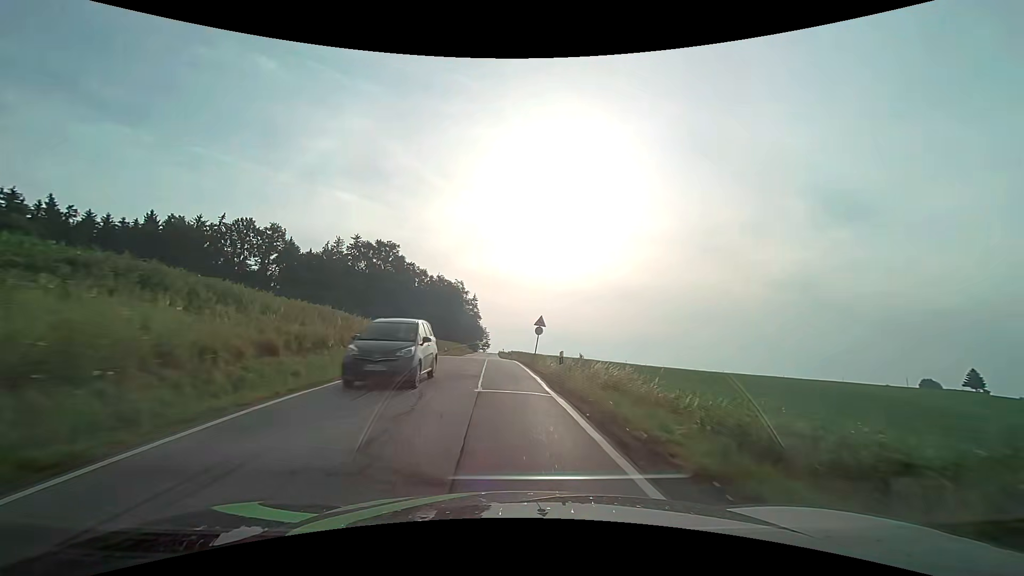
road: secondary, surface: asphalt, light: Day
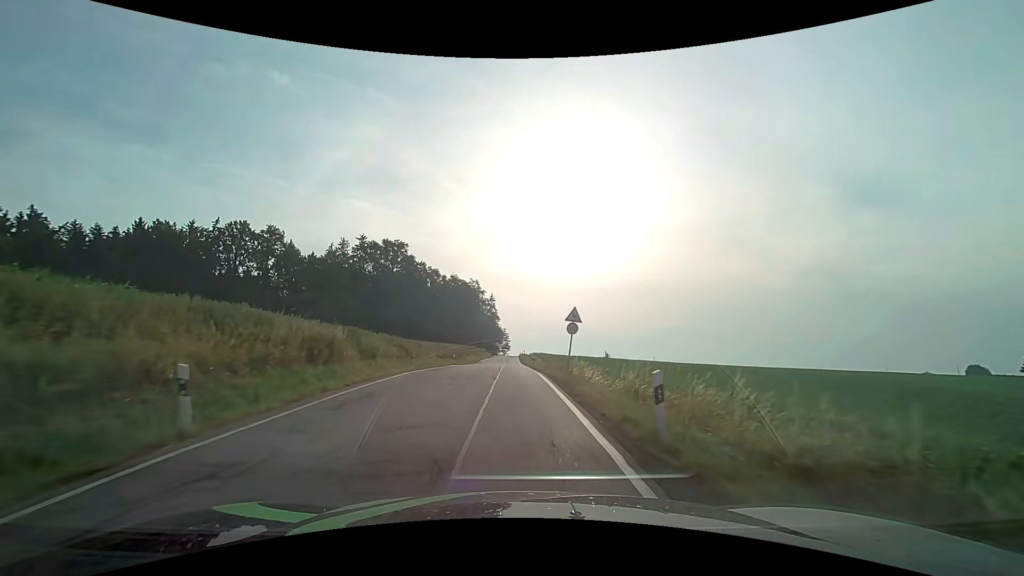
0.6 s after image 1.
(-0.1, +10.0) m; -2°
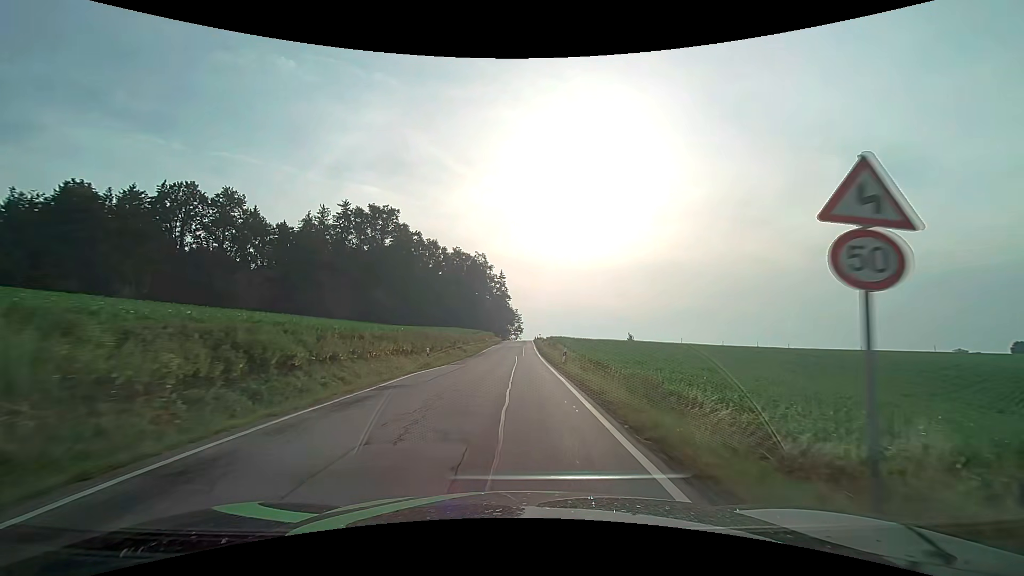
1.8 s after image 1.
(-0.5, +19.7) m; -2°
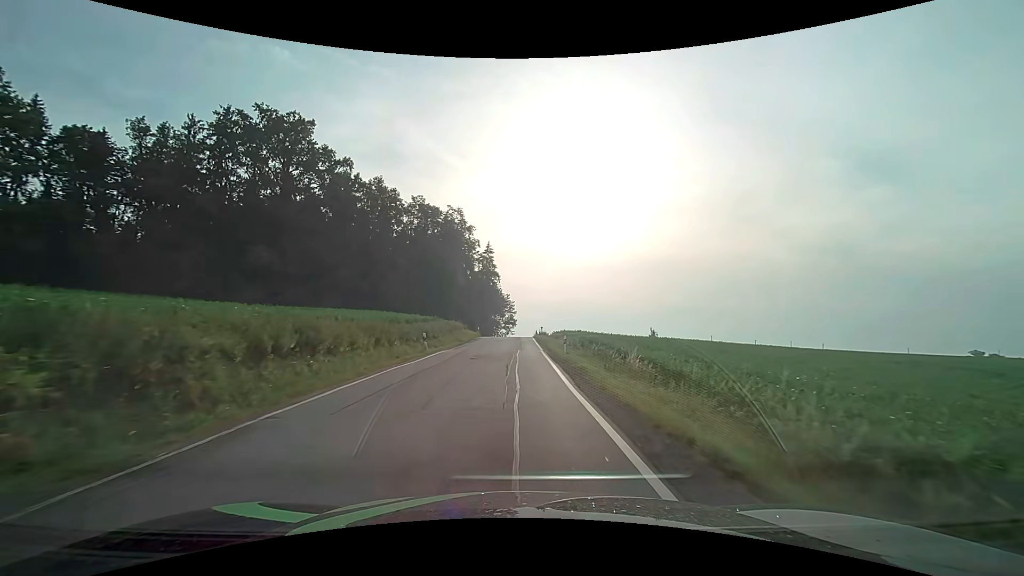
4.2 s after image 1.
(+0.4, +40.2) m; +1°
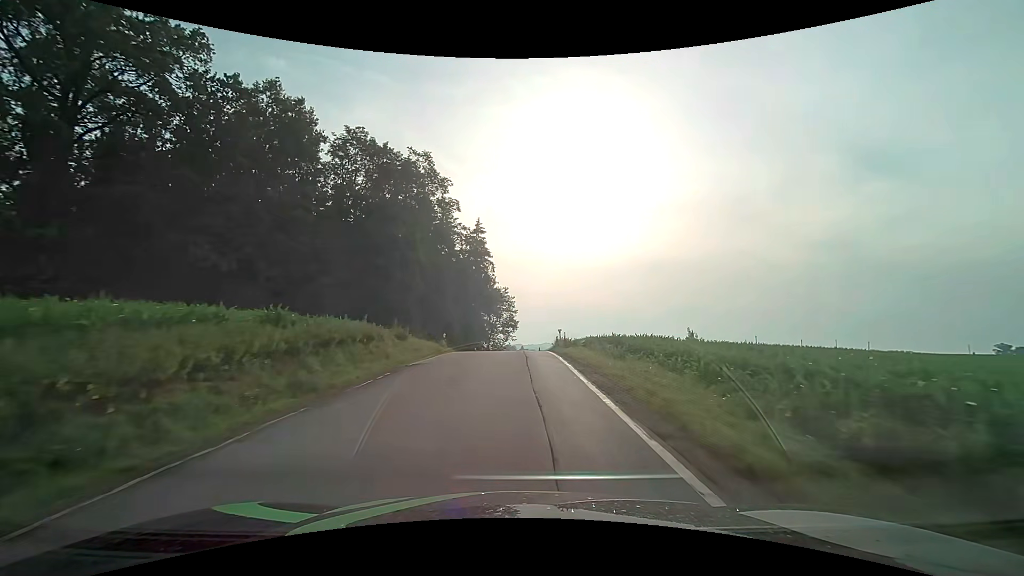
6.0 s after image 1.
(-0.1, +29.7) m; 0°
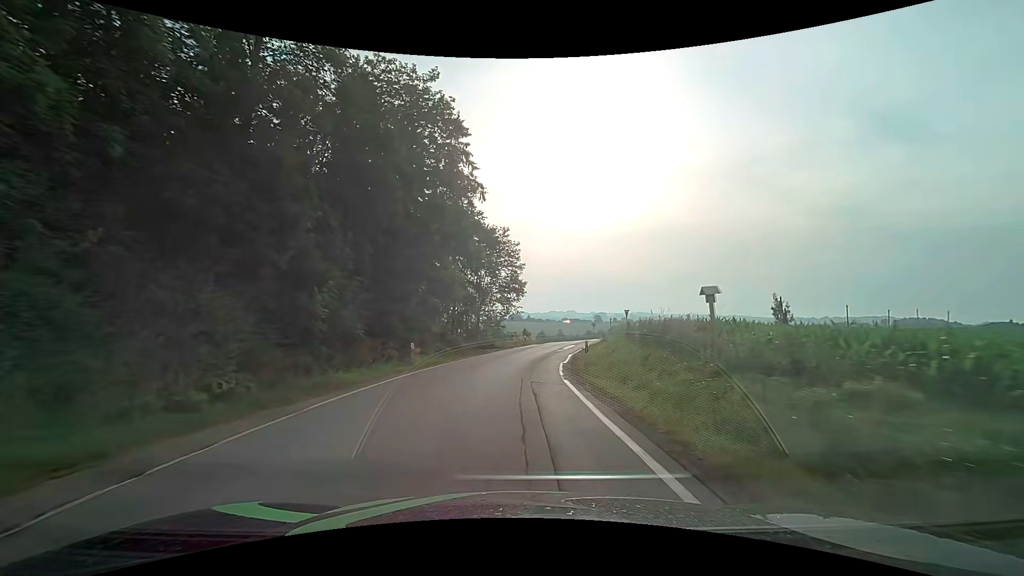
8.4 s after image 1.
(-0.1, +35.1) m; 0°
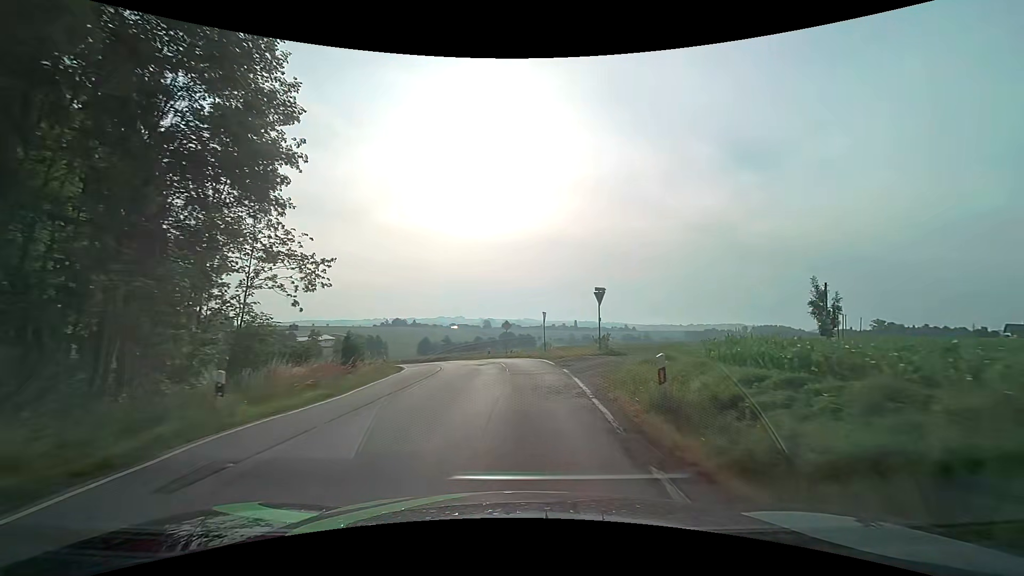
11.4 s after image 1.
(+3.1, +39.4) m; +12°
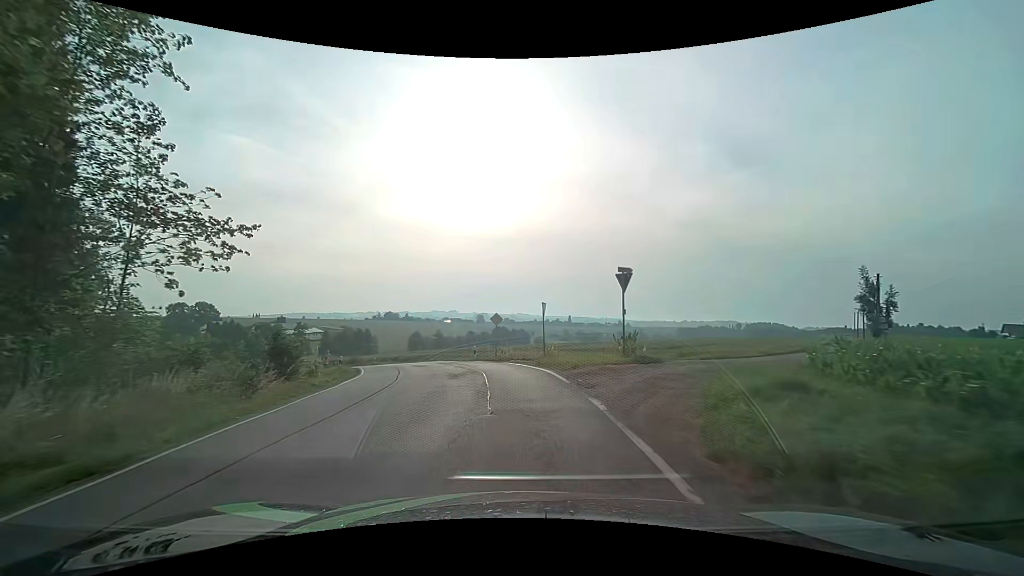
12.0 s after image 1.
(0.0, +7.4) m; +1°
(0, +10) (-1, +20) (-4, +30) (-8, +39) (-14, +47) (-20, +55) (-26, +63) (-32, +71) (-38, +79) (-44, +87) m
